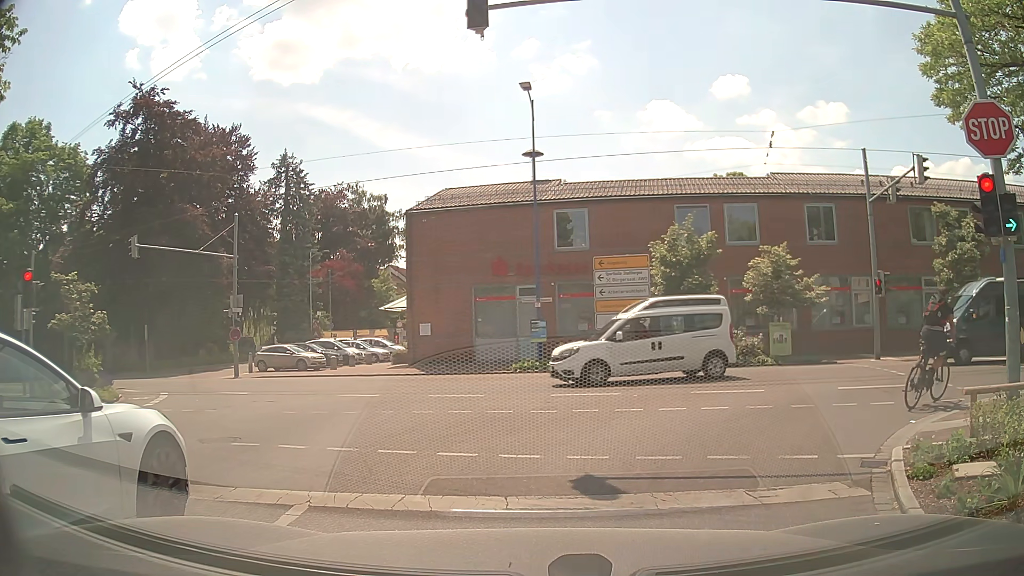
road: tertiary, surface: asphalt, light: Day
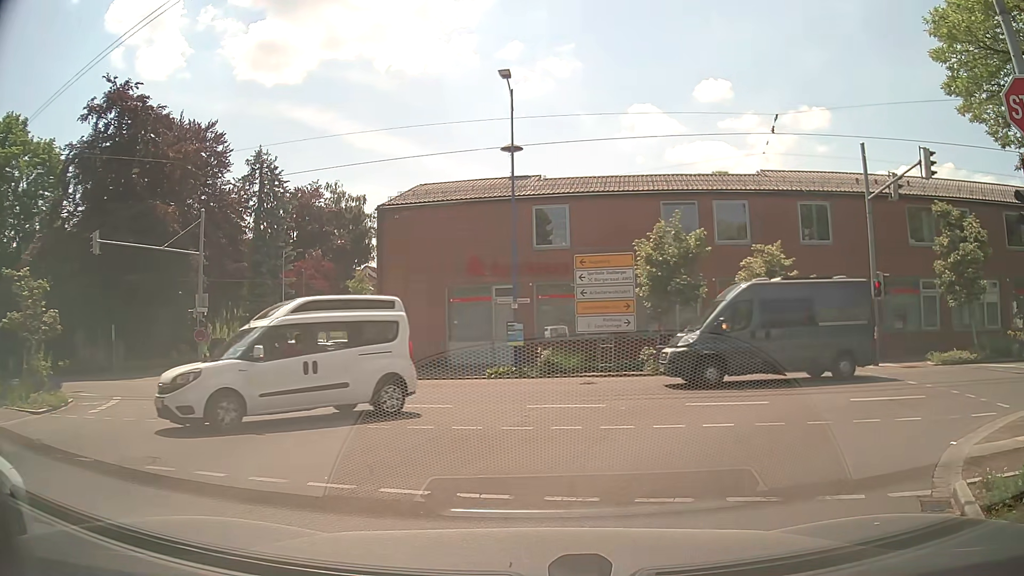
(0.0, +1.8) m; +3°
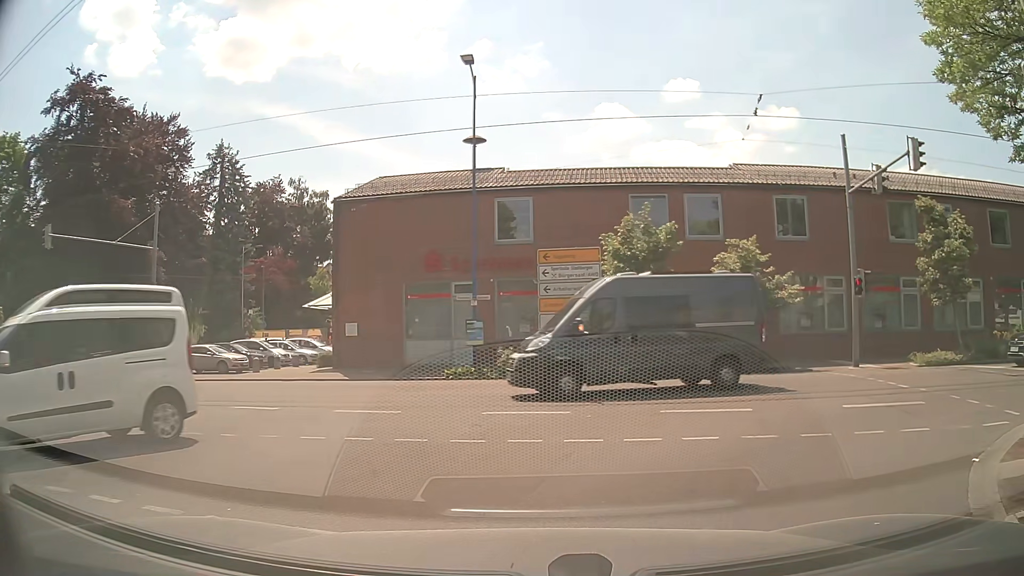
(0.0, +1.3) m; +2°
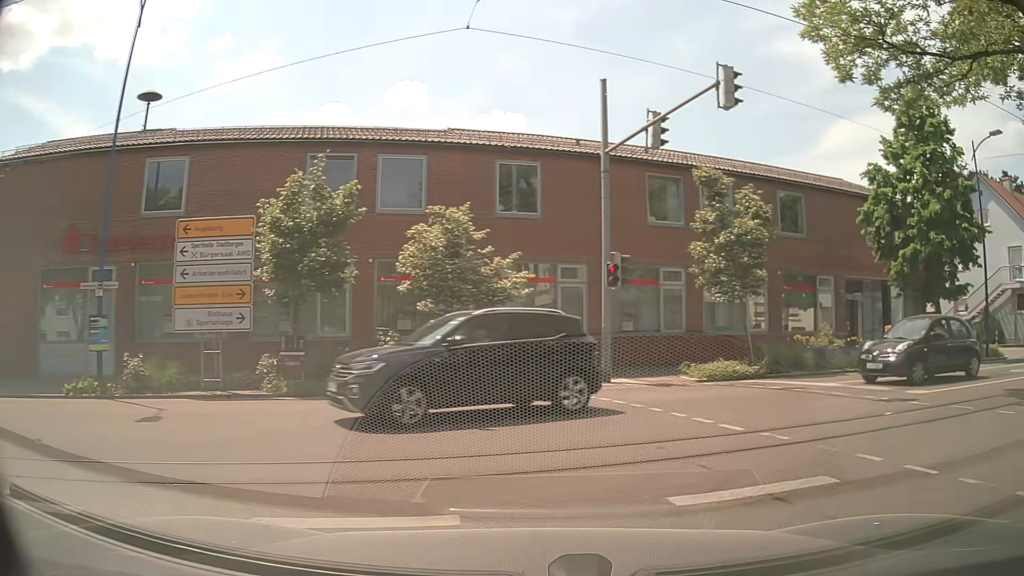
(+1.3, +6.3) m; +25°
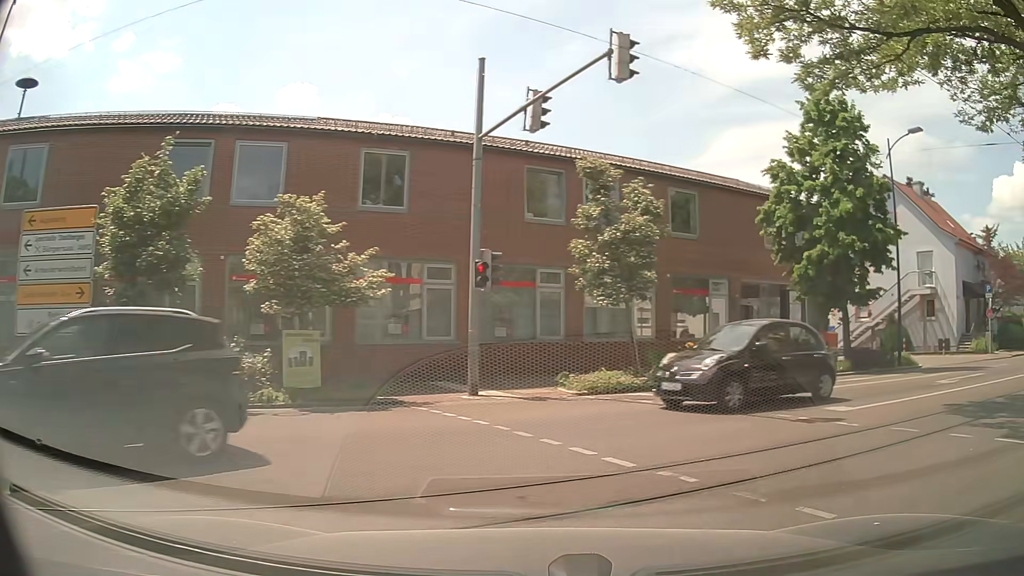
(+0.2, +2.0) m; +12°
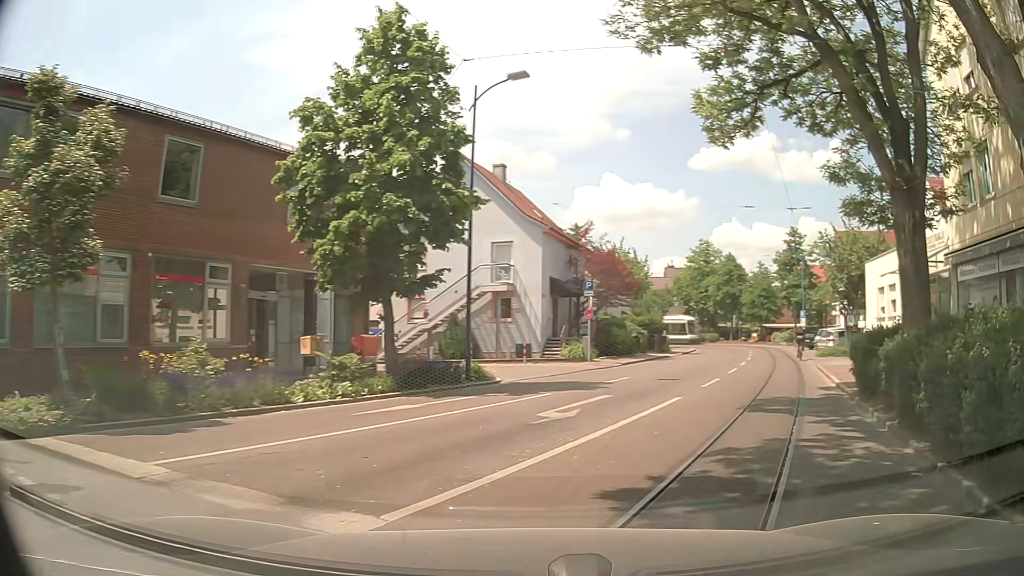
(+2.1, +6.7) m; +37°
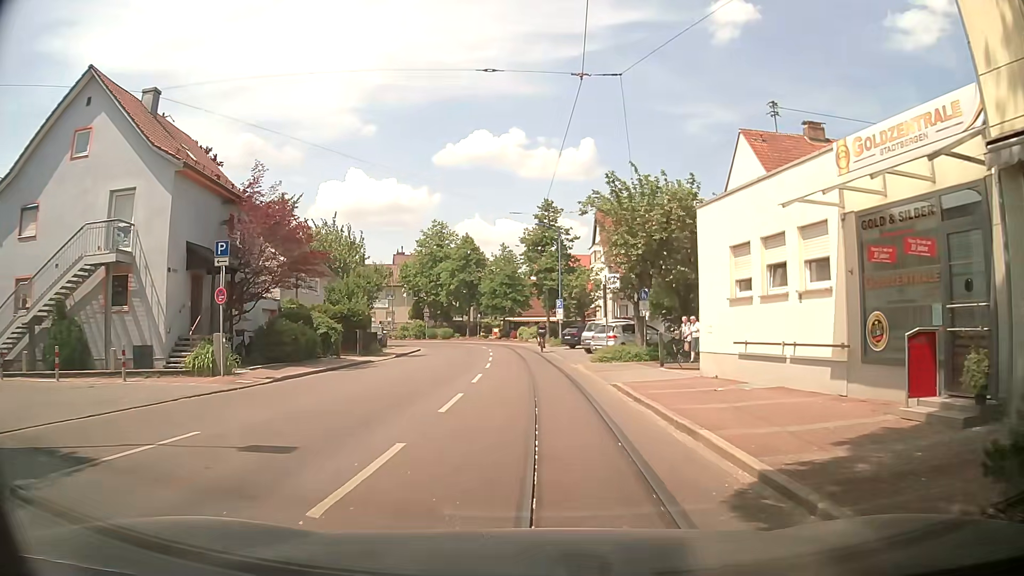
(+3.2, +12.2) m; +22°
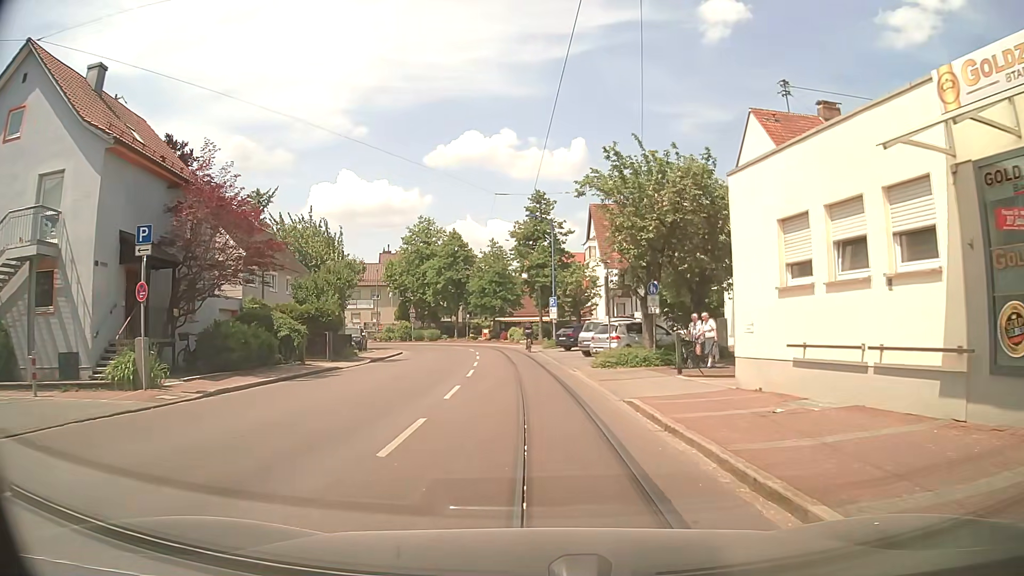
(-0.1, +3.8) m; -1°
(0, +10) (0, +20) (-1, +30) (-1, +40) (-3, +50) (-7, +59) (-14, +66) (-24, +68) (-33, +68) (-43, +66) m
